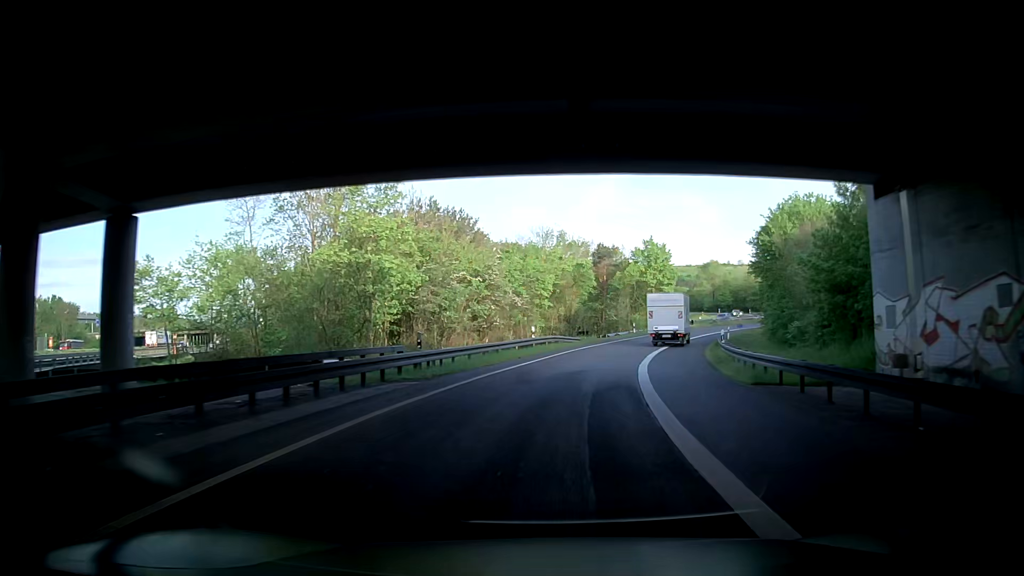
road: motorway_link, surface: asphalt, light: Day
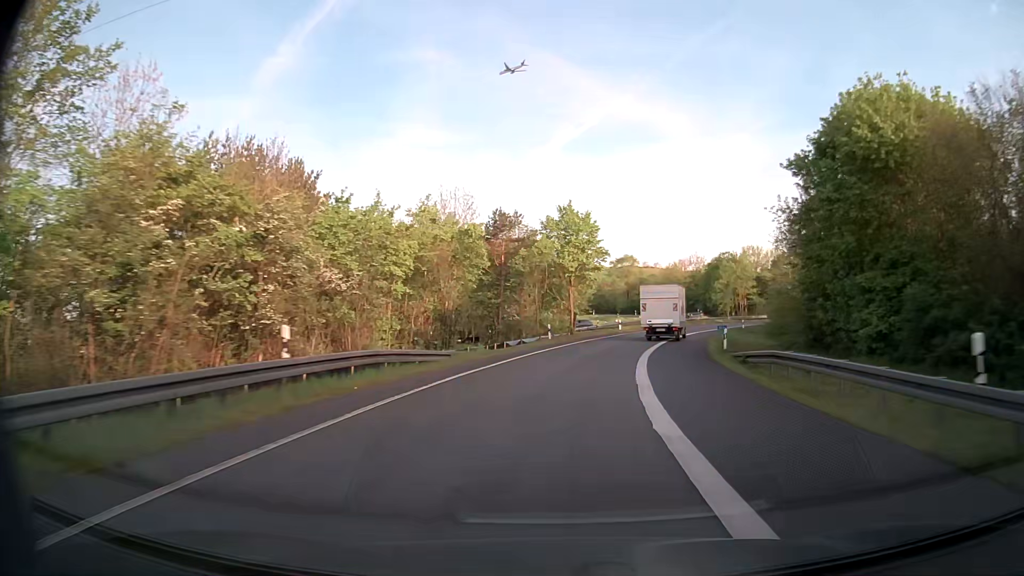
(+1.1, +23.5) m; +10°
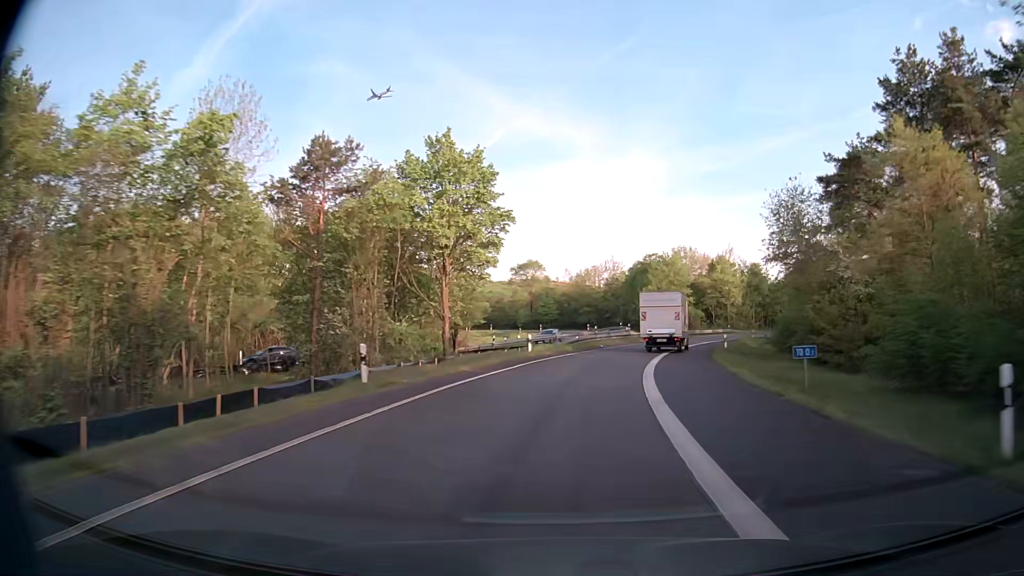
(+1.8, +23.4) m; +9°
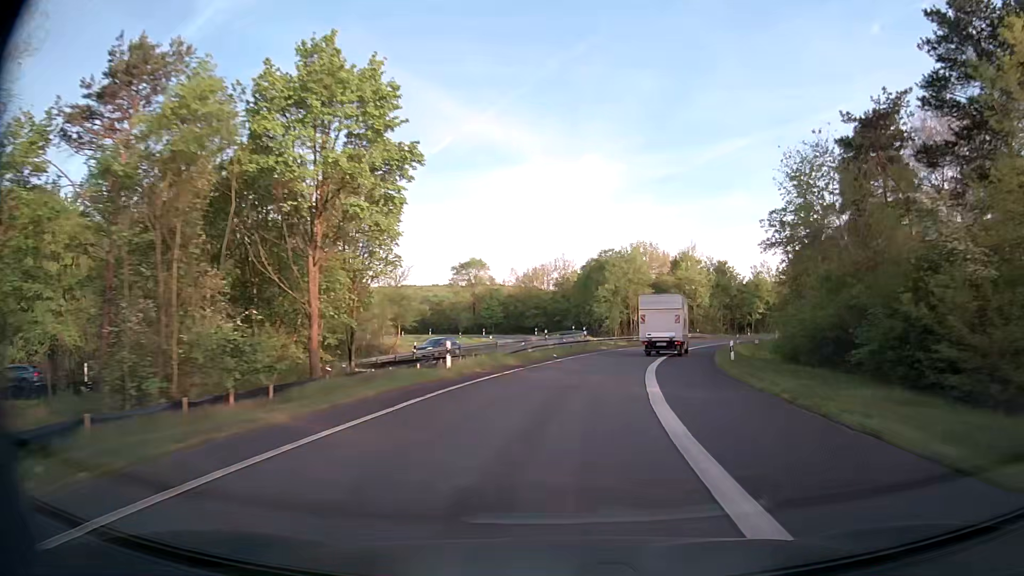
(+0.5, +11.7) m; +5°
(0, +10) (+1, +20) (+3, +30) (+5, +40) (+8, +49) (+11, +59) (+15, +68) (+20, +77) (+25, +85) (+31, +93) m
